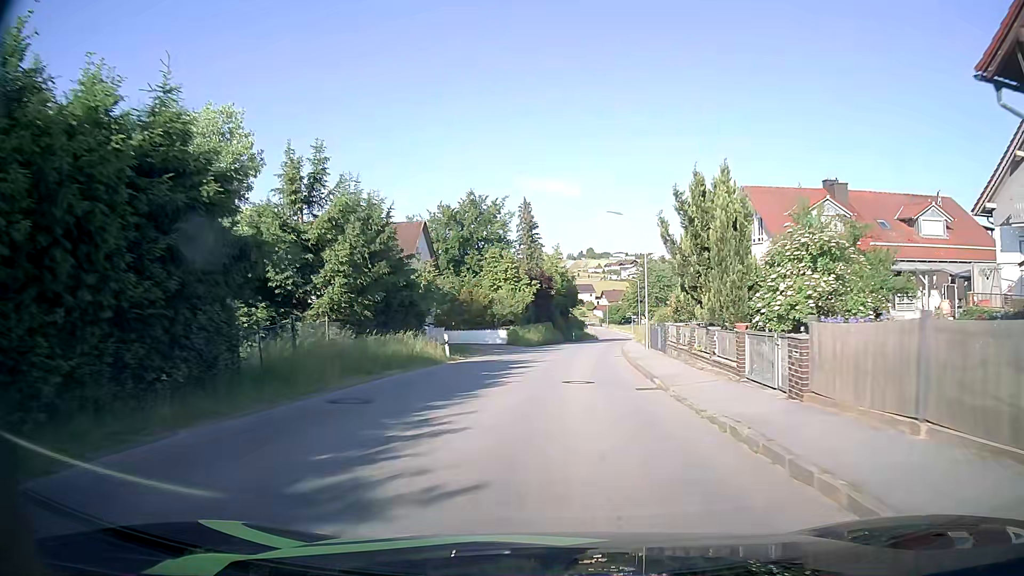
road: tertiary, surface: asphalt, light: Day
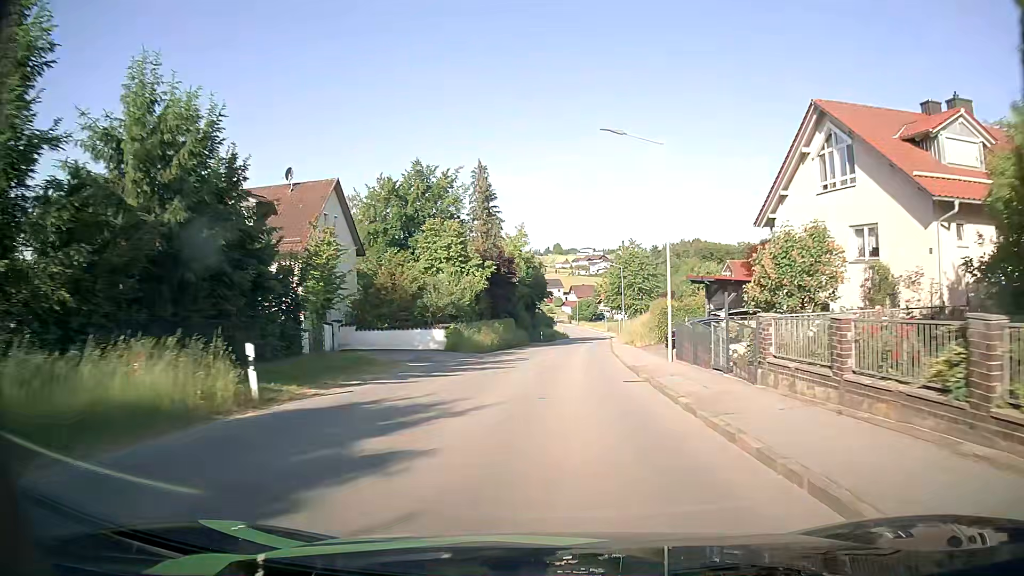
(+0.5, +15.9) m; +3°
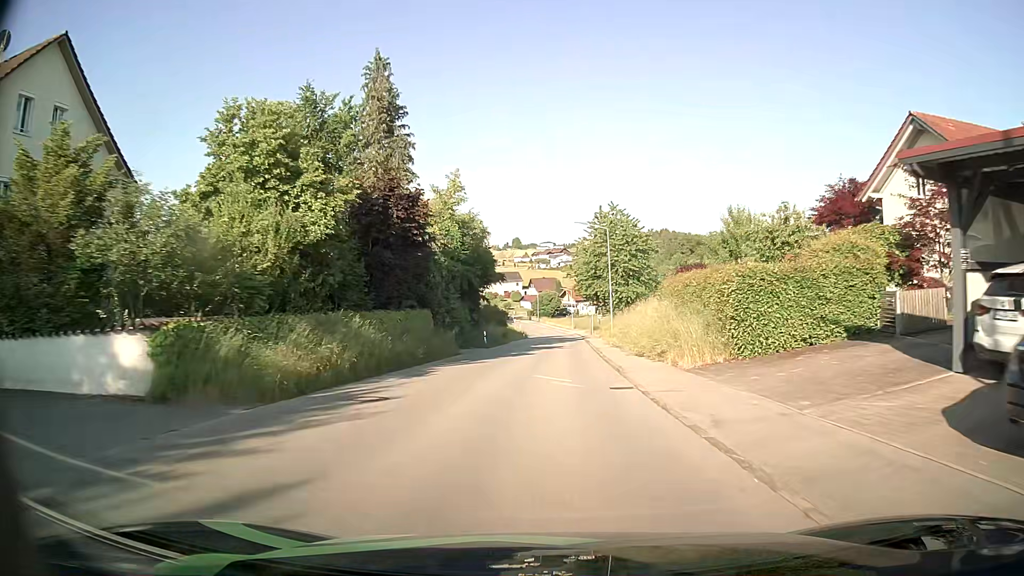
(+0.9, +23.8) m; +4°
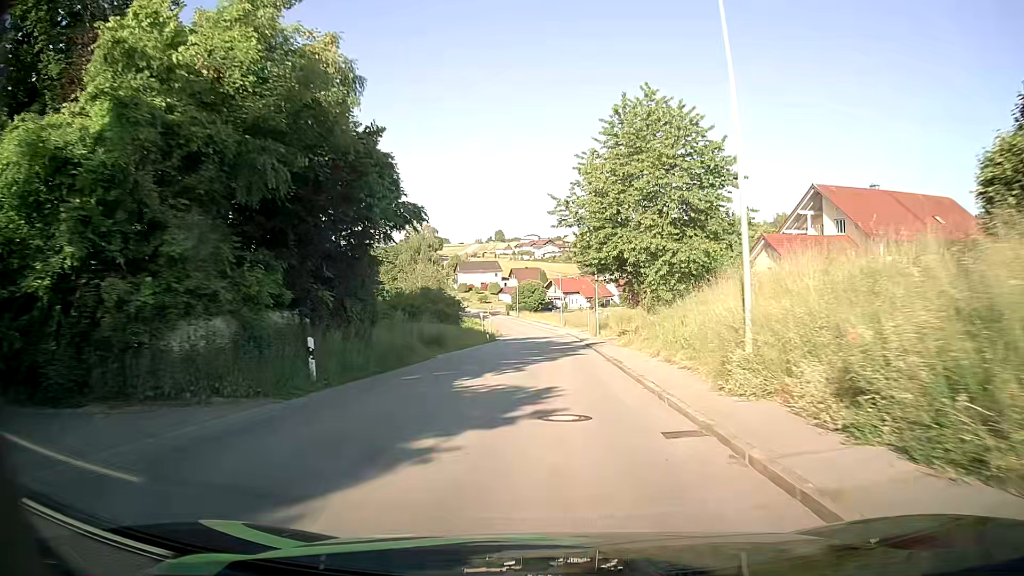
(+0.4, +31.8) m; +1°
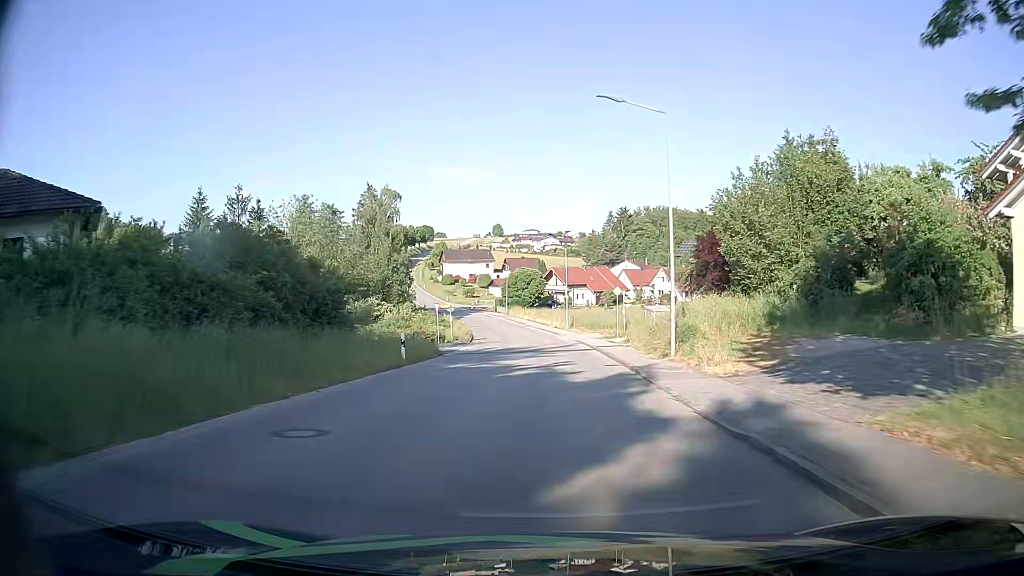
(+0.2, +31.7) m; 0°
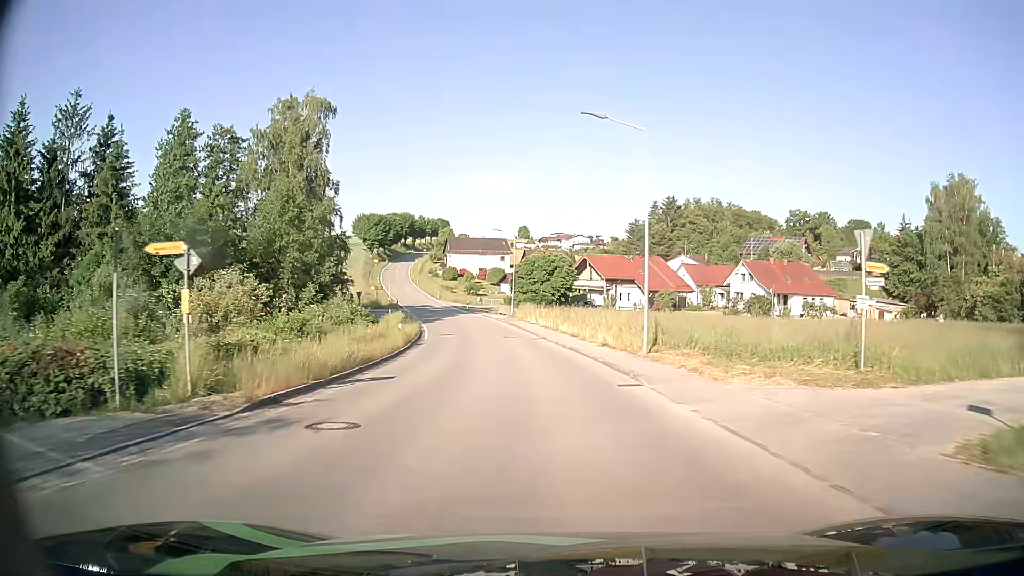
(-0.6, +39.5) m; -2°
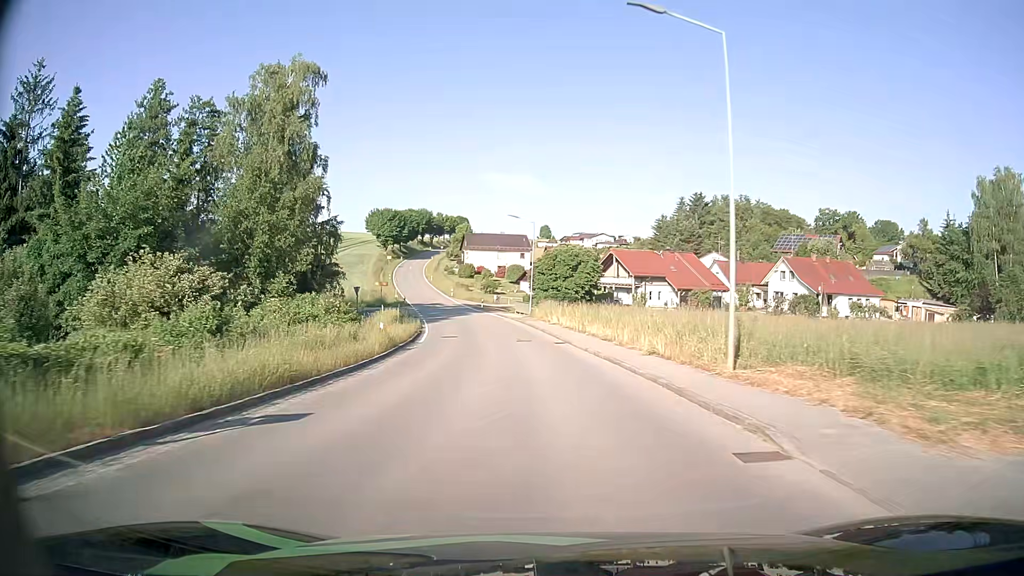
(-0.1, +7.9) m; -1°
(0, +10) (-1, +20) (-2, +30) (-3, +40) (-5, +50) (-7, +59) (-9, +69) (-12, +79) (-15, +88) (-17, +98) m
